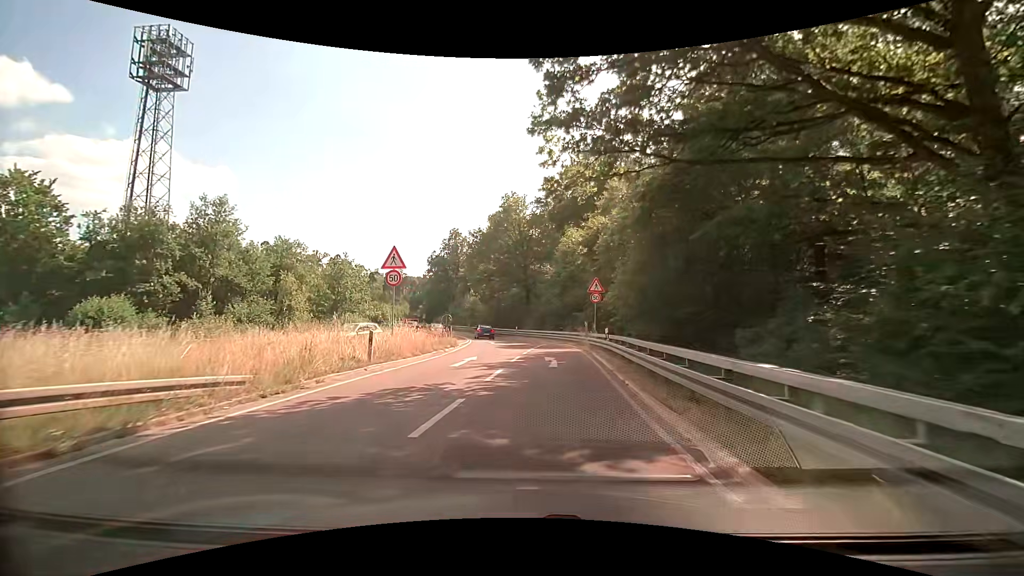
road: secondary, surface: asphalt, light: Day
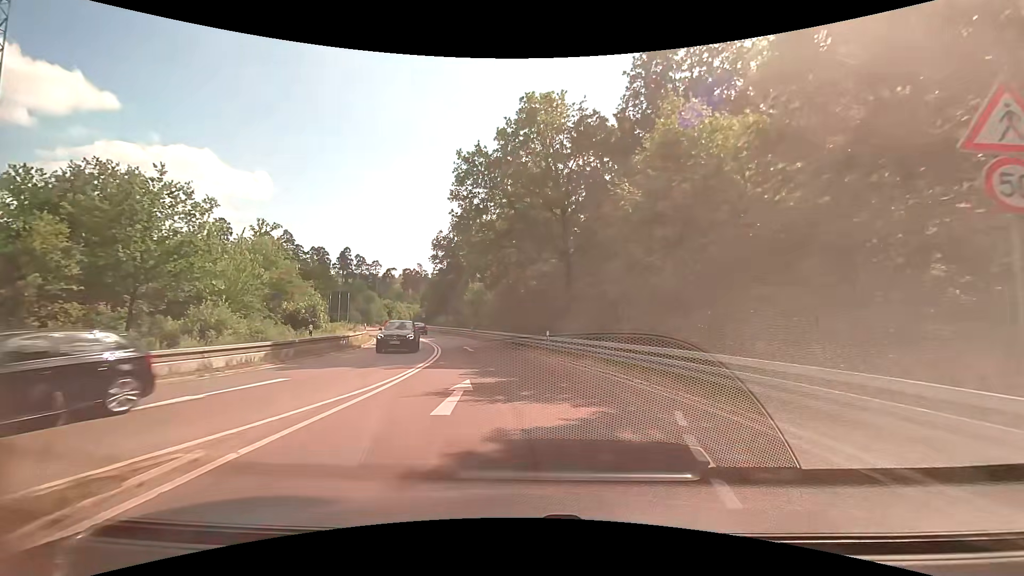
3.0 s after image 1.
(-0.8, +28.7) m; -4°
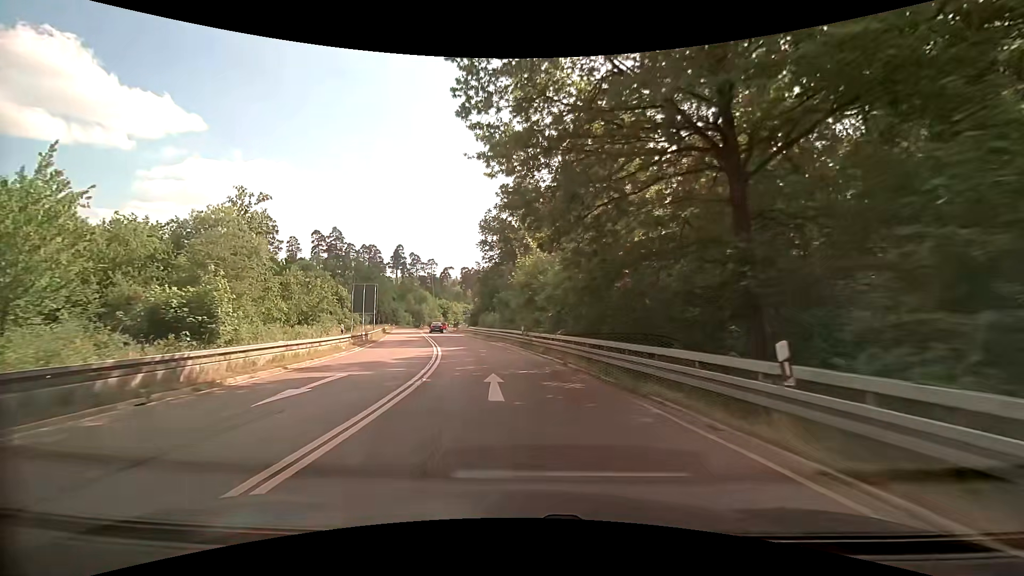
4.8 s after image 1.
(-1.0, +19.1) m; -7°
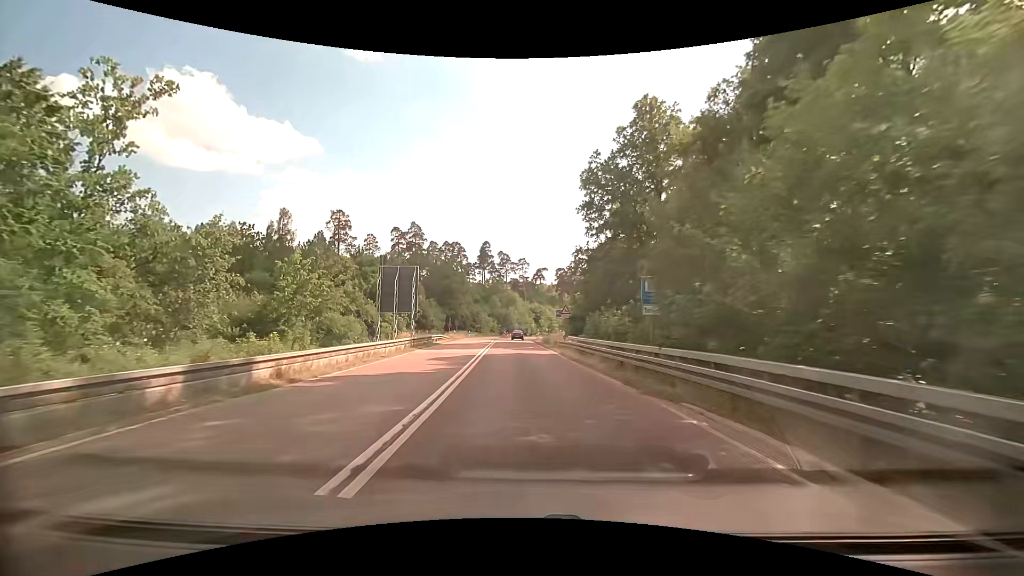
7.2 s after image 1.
(-2.9, +27.2) m; -11°
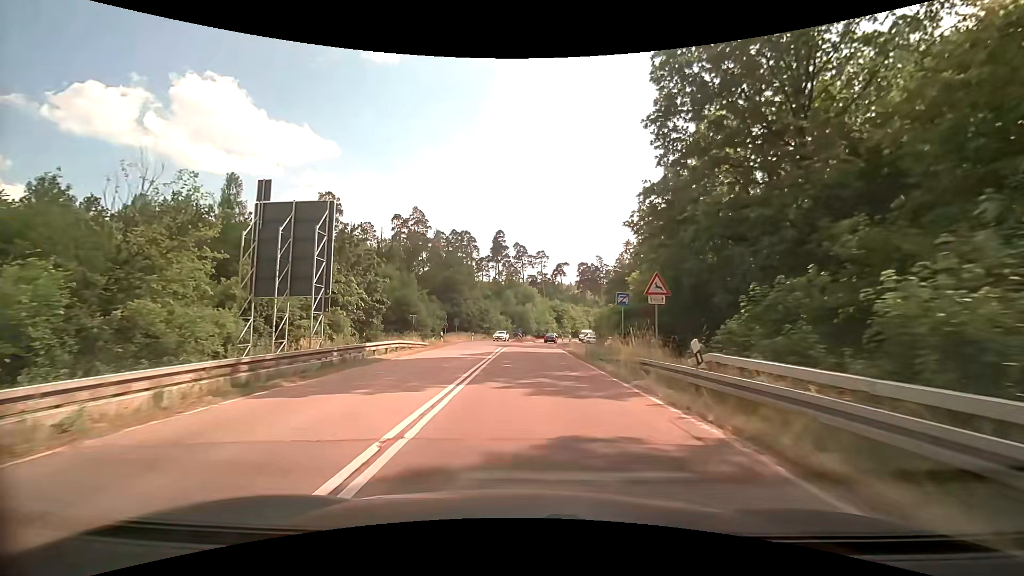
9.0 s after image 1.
(-0.6, +21.6) m; -2°
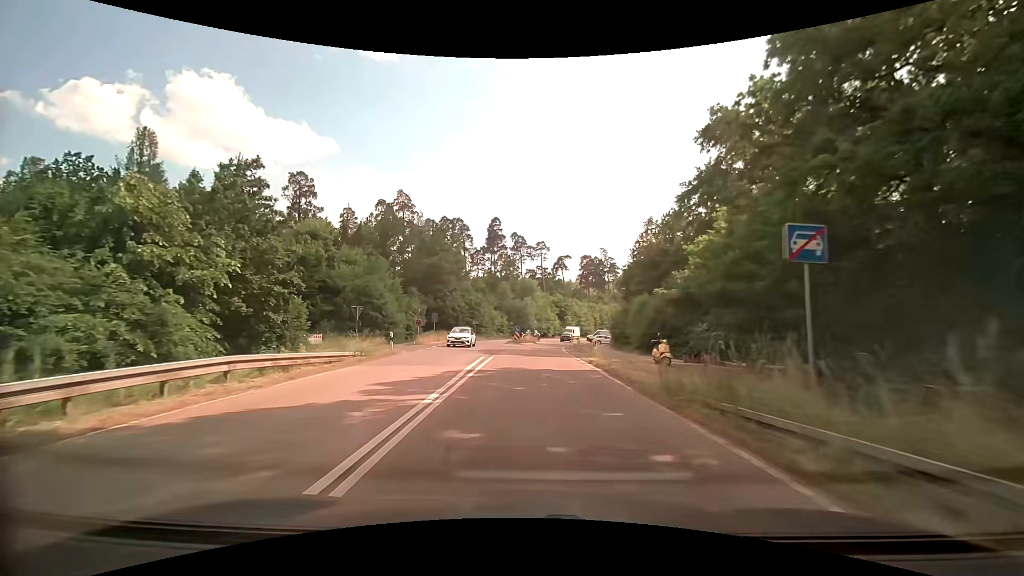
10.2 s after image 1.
(0.0, +14.8) m; 0°
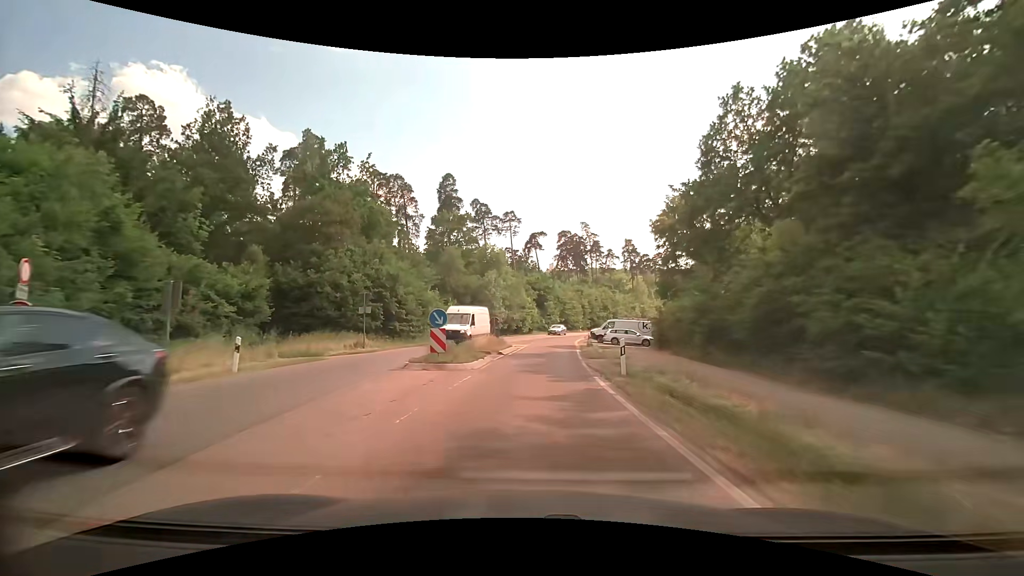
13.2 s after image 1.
(+1.0, +34.5) m; +4°
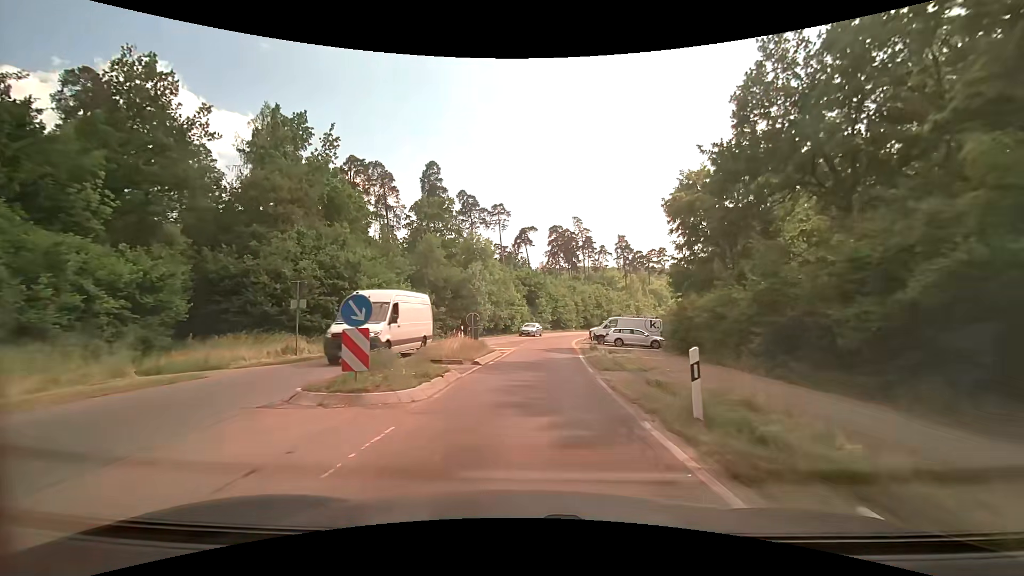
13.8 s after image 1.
(0.0, +6.7) m; +1°
(0, +10) (+1, +20) (+1, +30) (+2, +40) (+3, +50) (+6, +60) (+8, +69) (+12, +79) (+15, +88) (+20, +97) m
